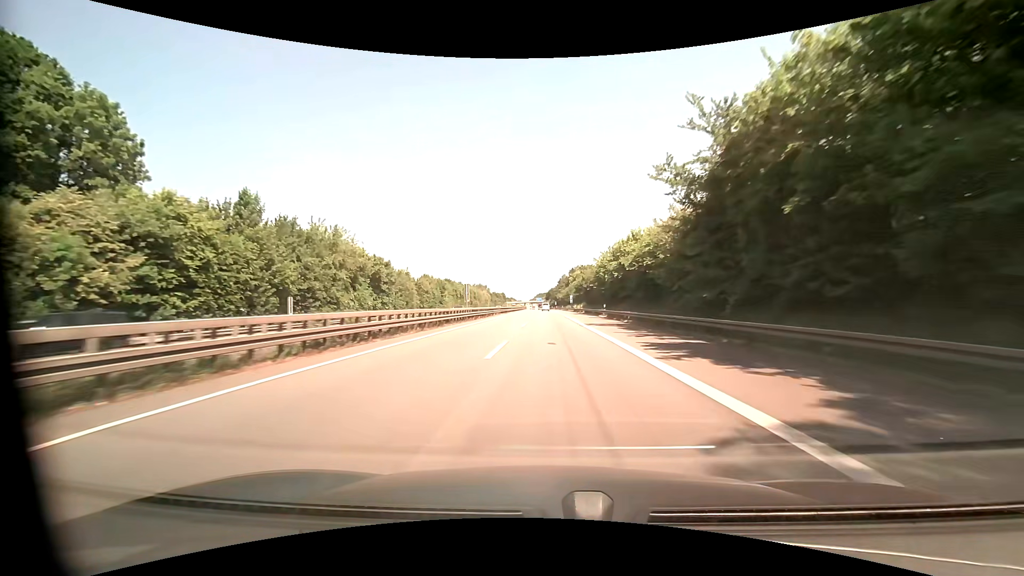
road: motorway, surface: asphalt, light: Day
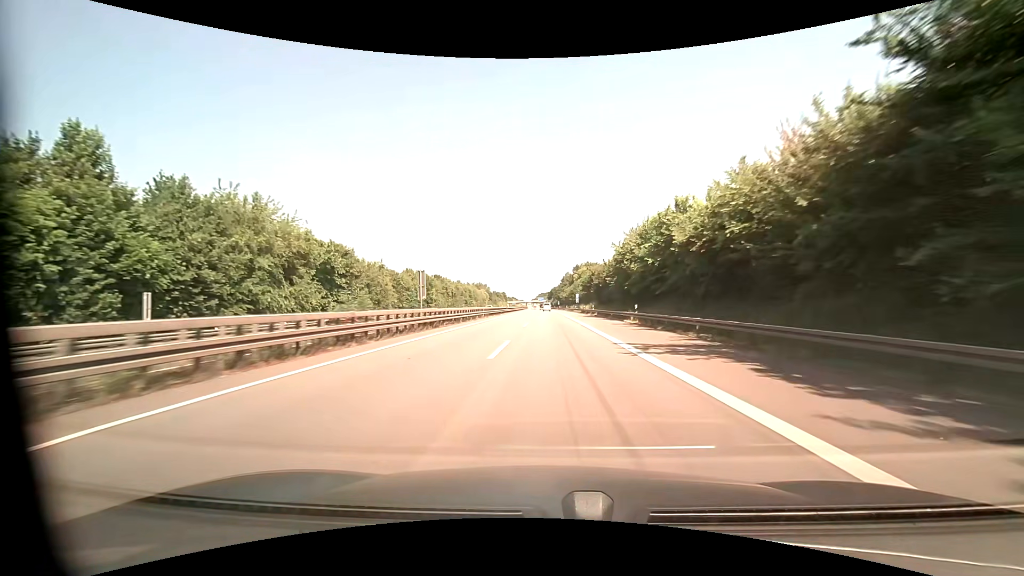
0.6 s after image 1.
(-0.1, +18.0) m; 0°
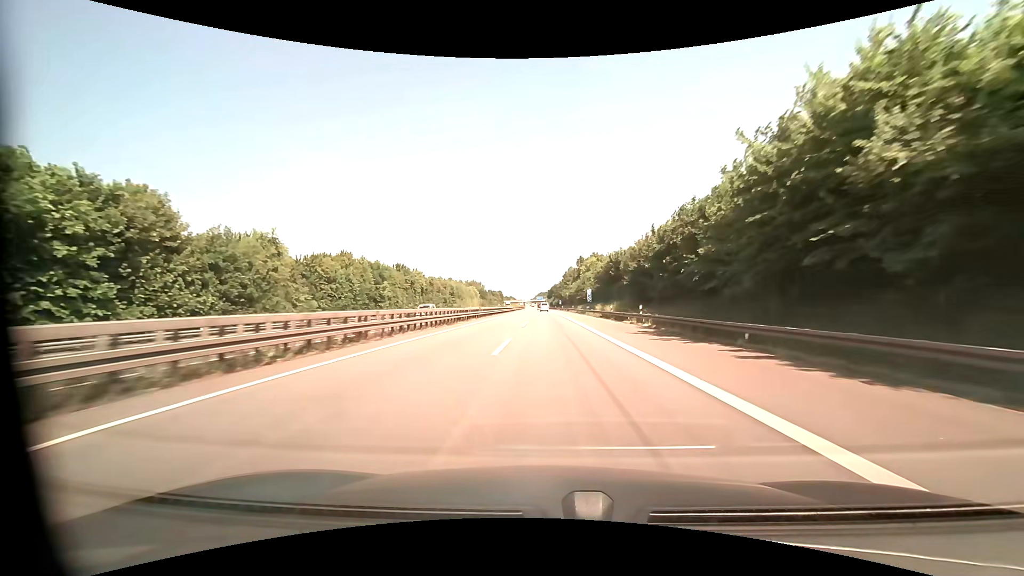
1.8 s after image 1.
(0.0, +35.3) m; 0°
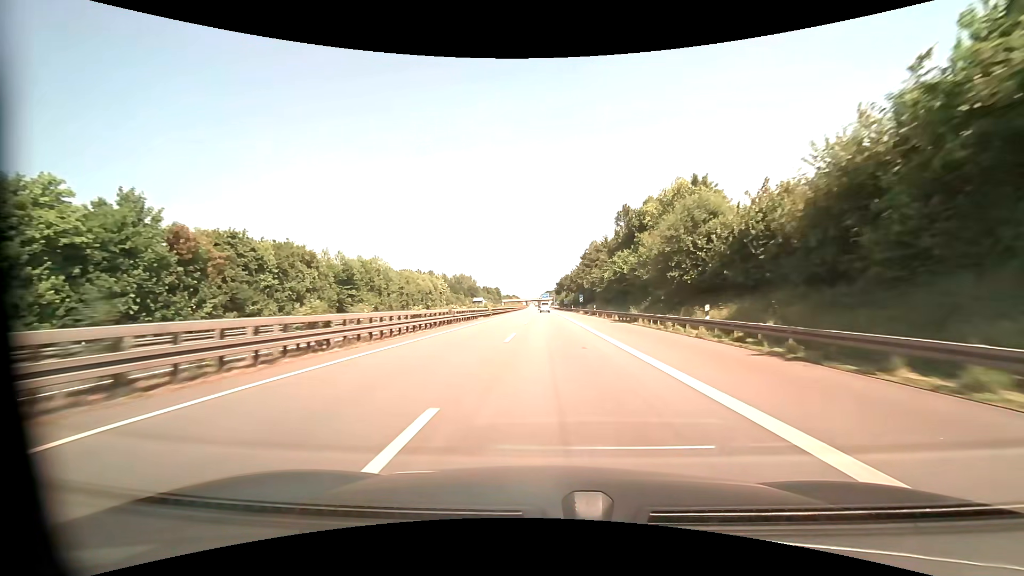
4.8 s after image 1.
(-0.6, +85.3) m; -1°
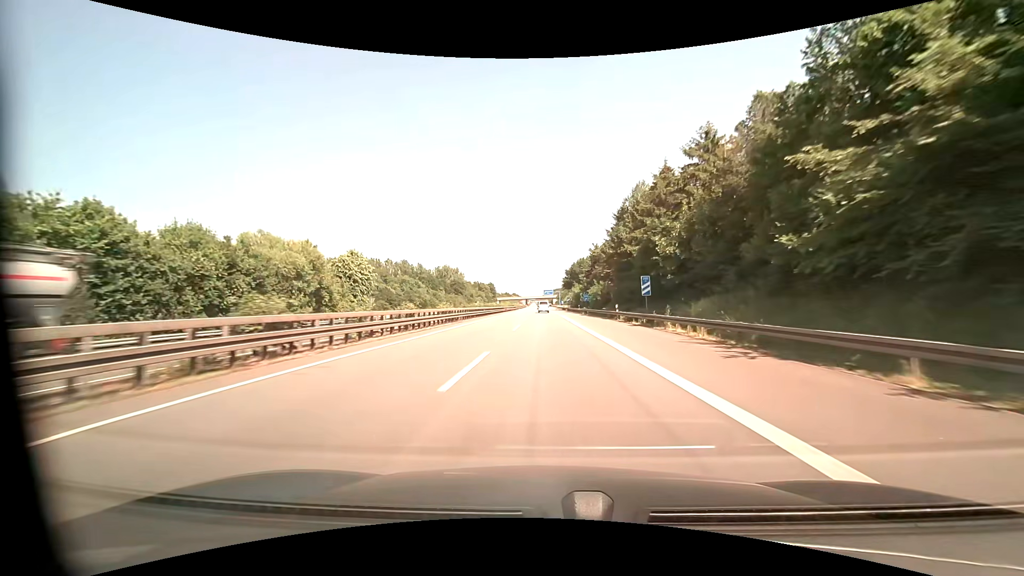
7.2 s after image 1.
(-0.1, +64.6) m; 0°
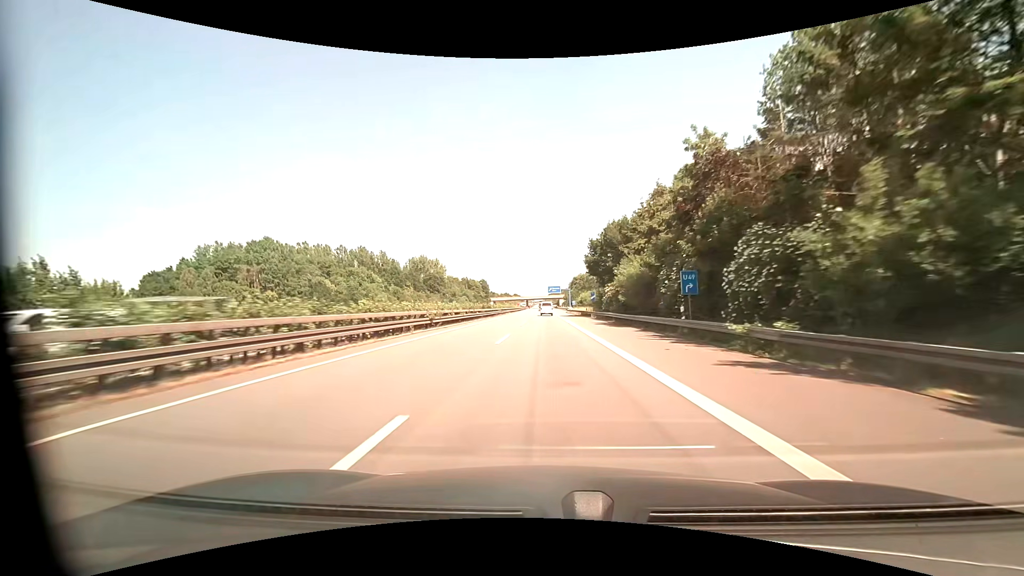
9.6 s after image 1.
(-0.2, +62.4) m; 0°
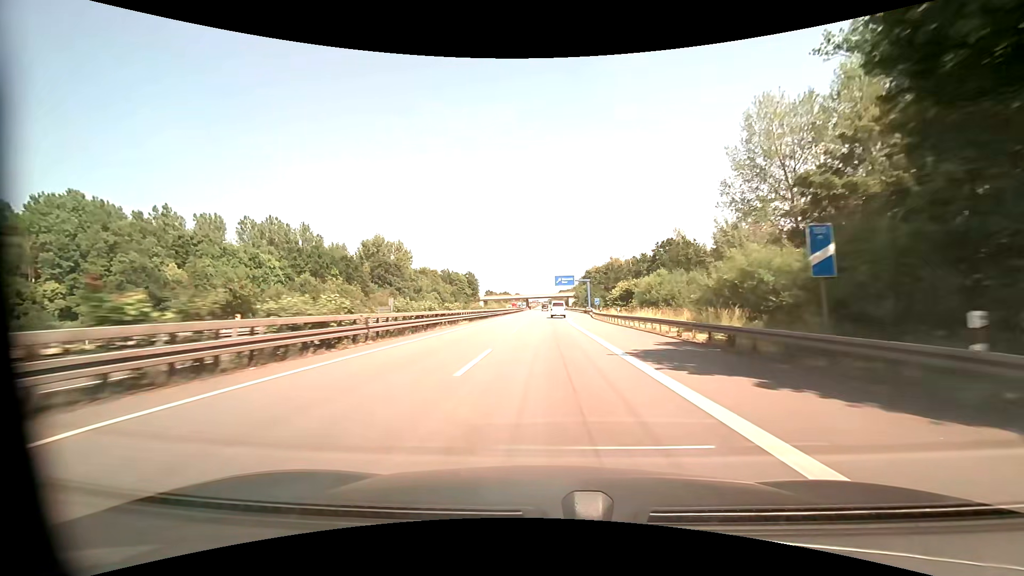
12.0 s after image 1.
(-0.3, +63.0) m; -1°
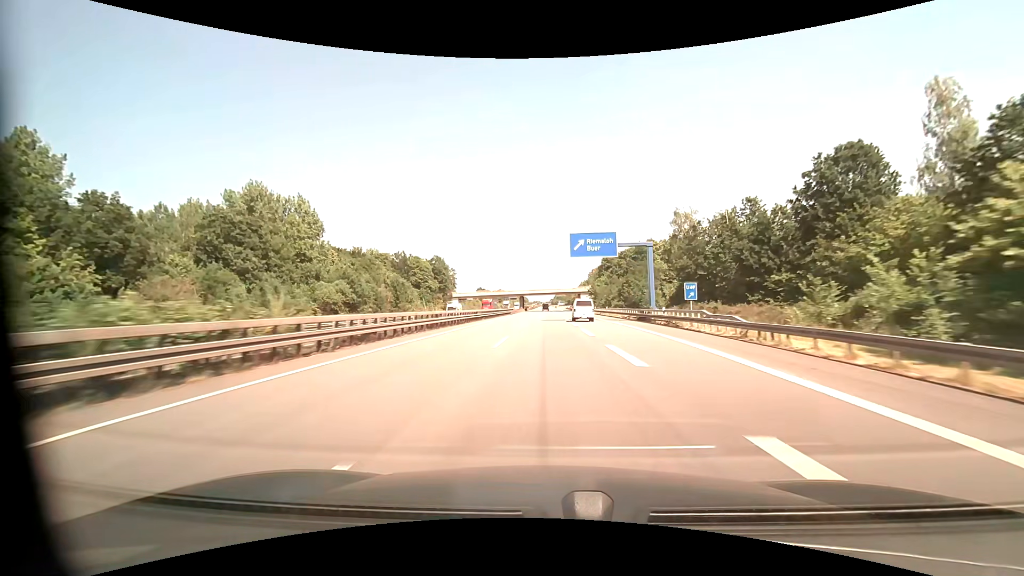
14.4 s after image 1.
(-0.1, +66.3) m; 0°
(0, +10) (0, +20) (0, +30) (0, +40) (0, +50) (0, +60) (0, +70) (0, +80) (0, +90) (0, +100) m
